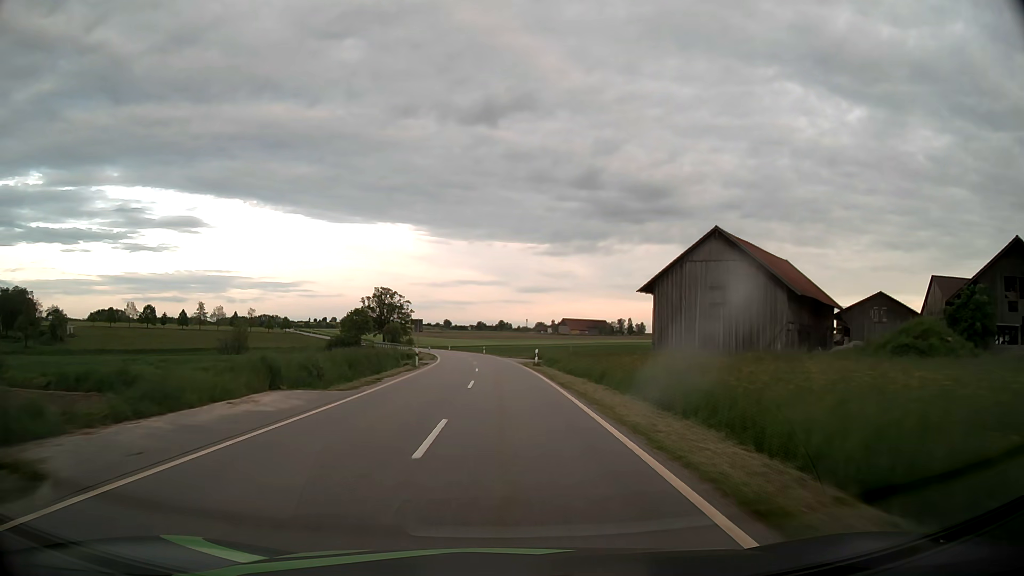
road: tertiary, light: Day
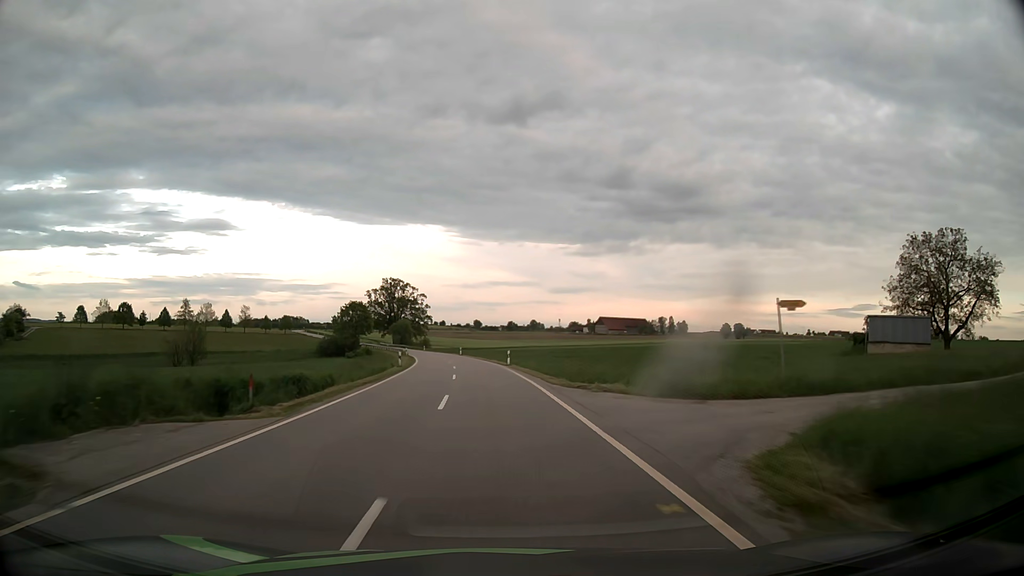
(-0.9, +42.6) m; -2°
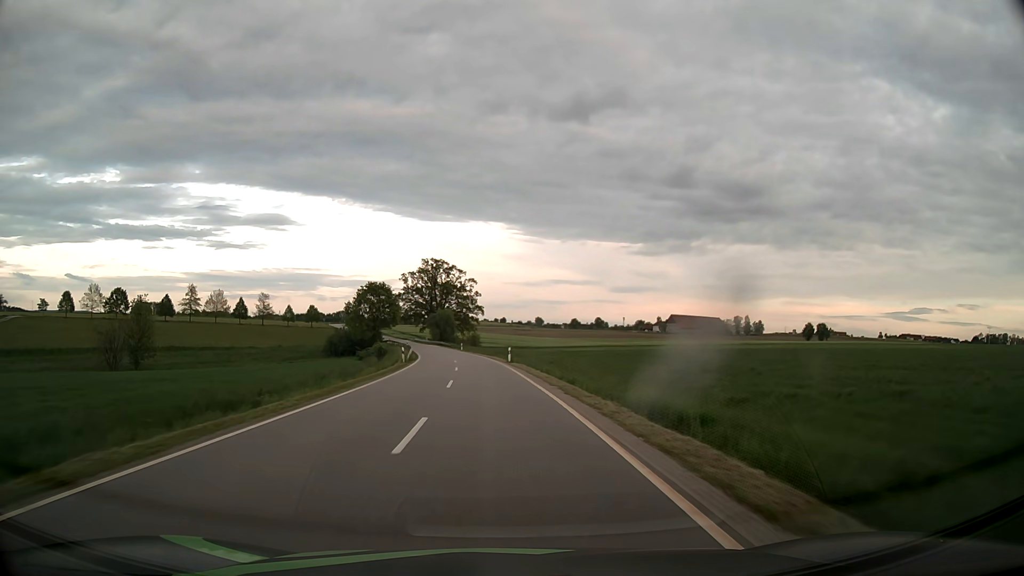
(-2.0, +42.6) m; -5°
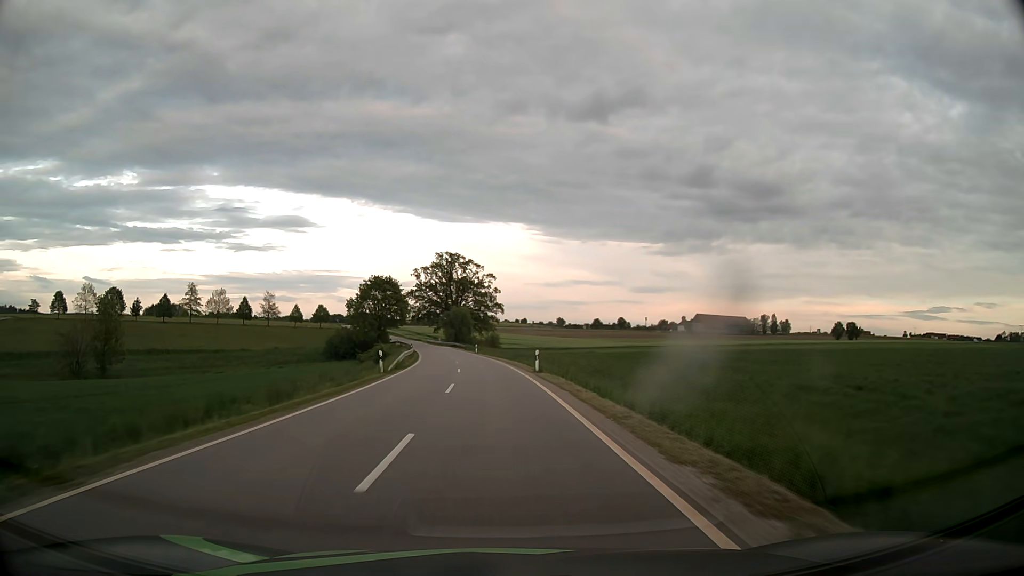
(-0.2, +14.2) m; -1°
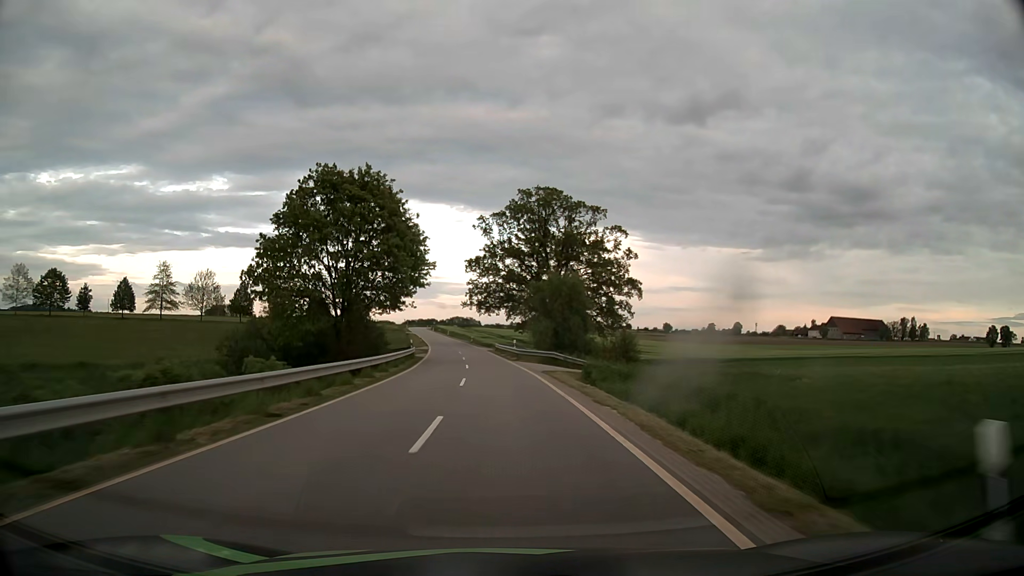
(-5.3, +70.9) m; -9°
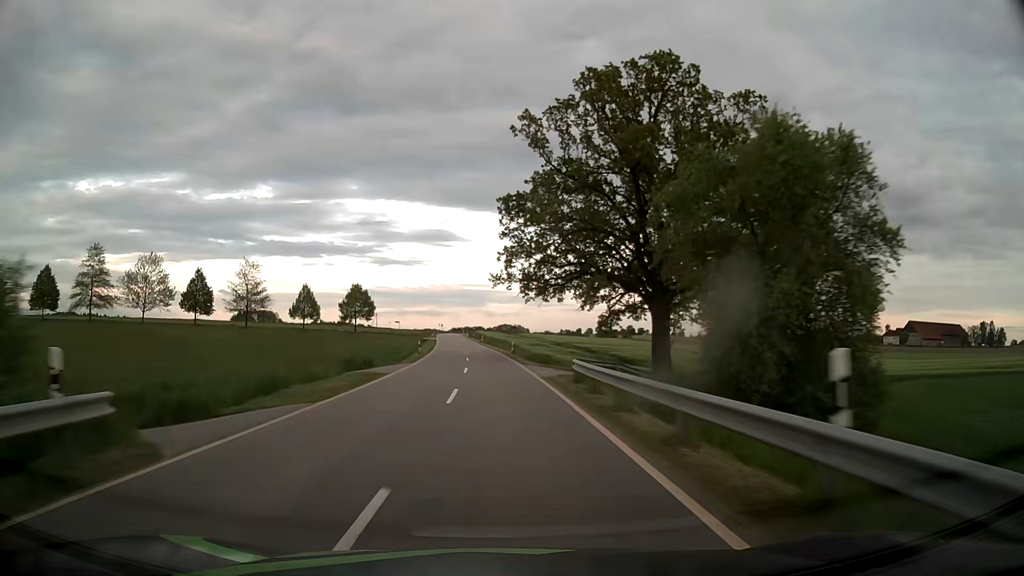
(-1.4, +42.6) m; -4°
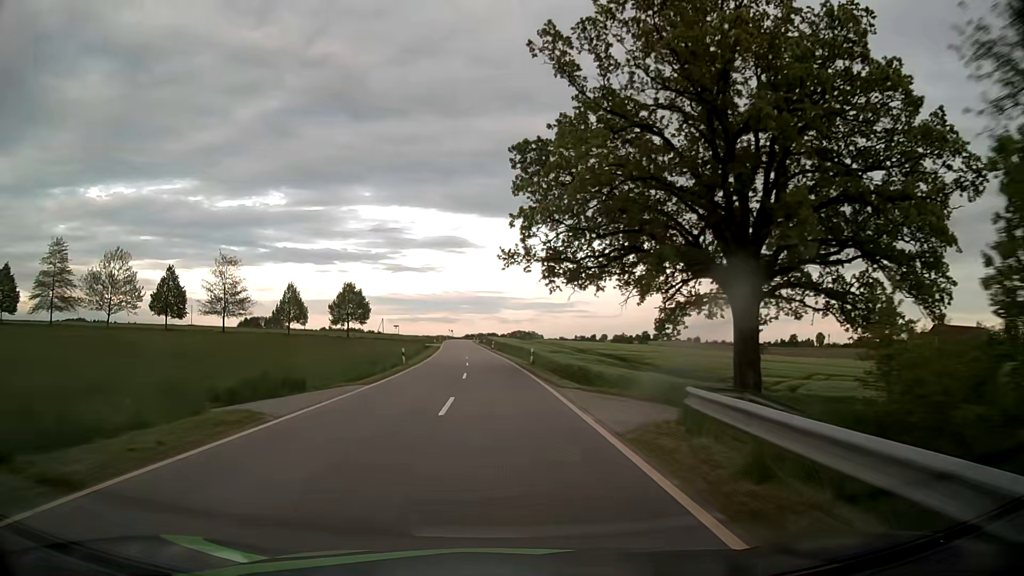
(-0.2, +14.2) m; -1°
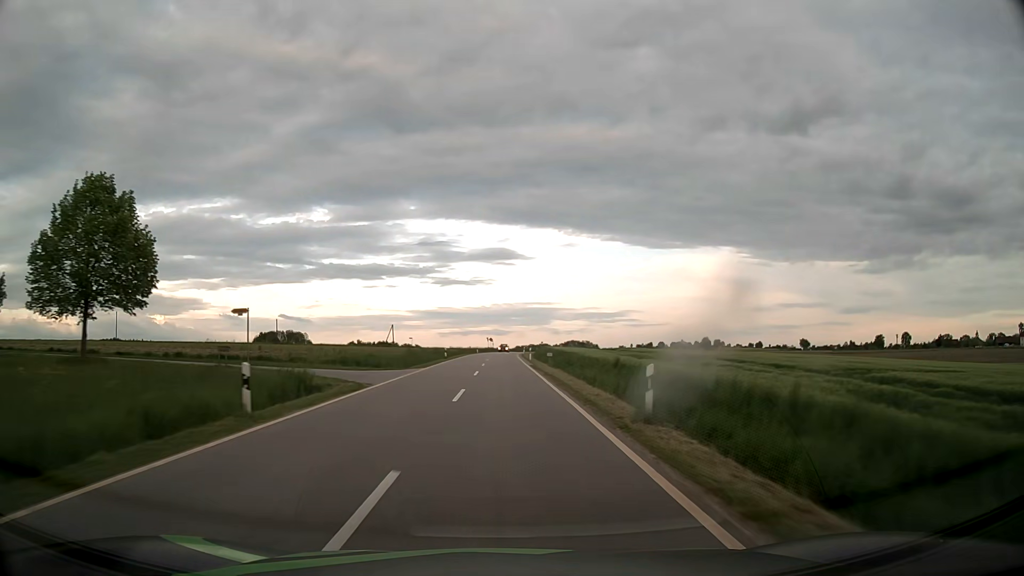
(-3.1, +70.4) m; -4°
(0, +10) (0, +20) (0, +30) (0, +40) (0, +50) (0, +60) (0, +70) (0, +80) (0, +90) (0, +100) m
